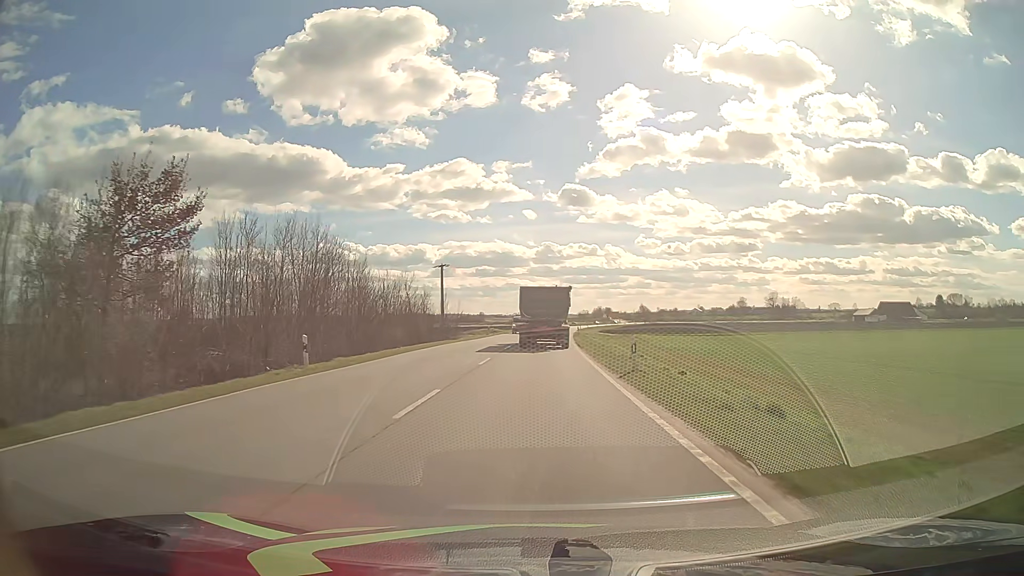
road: primary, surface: asphalt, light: Day
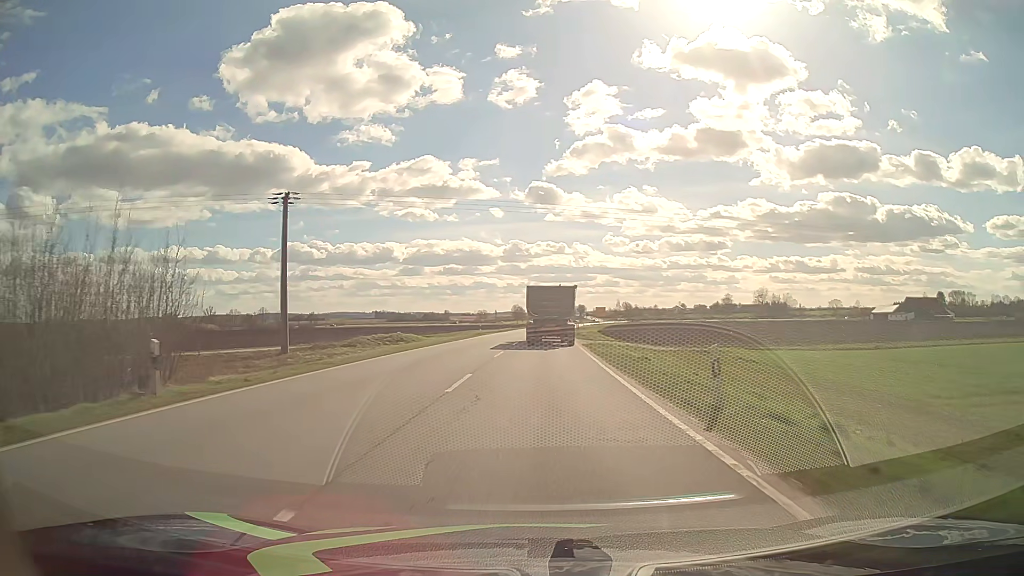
(+1.1, +56.7) m; +3°
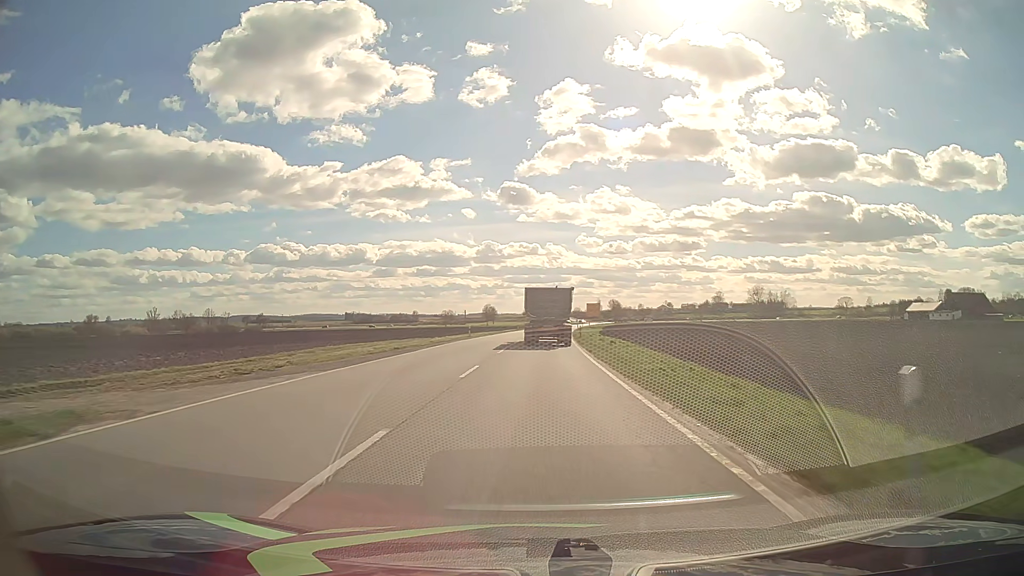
(+1.2, +56.5) m; +2°
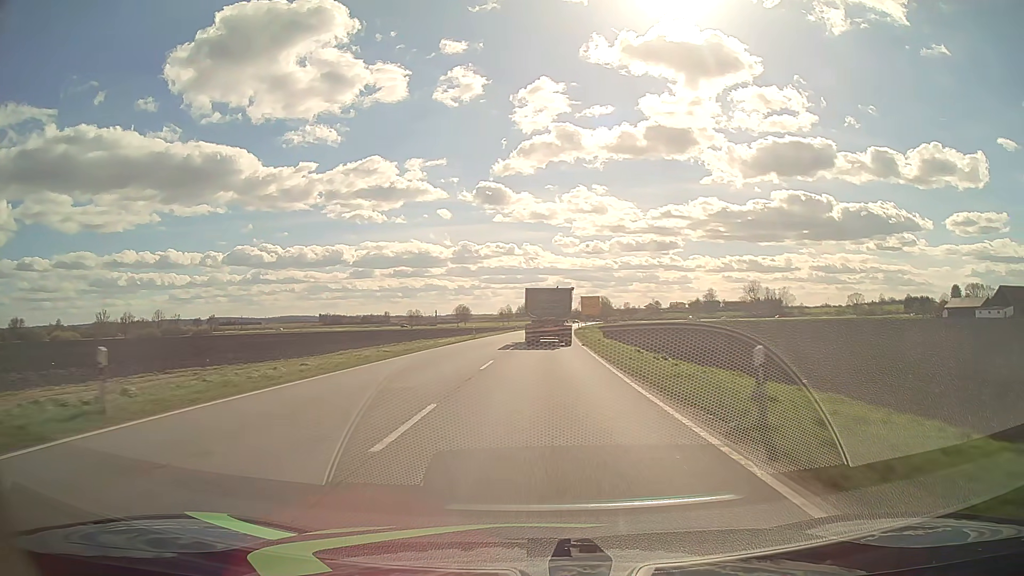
(+0.7, +45.5) m; +2°
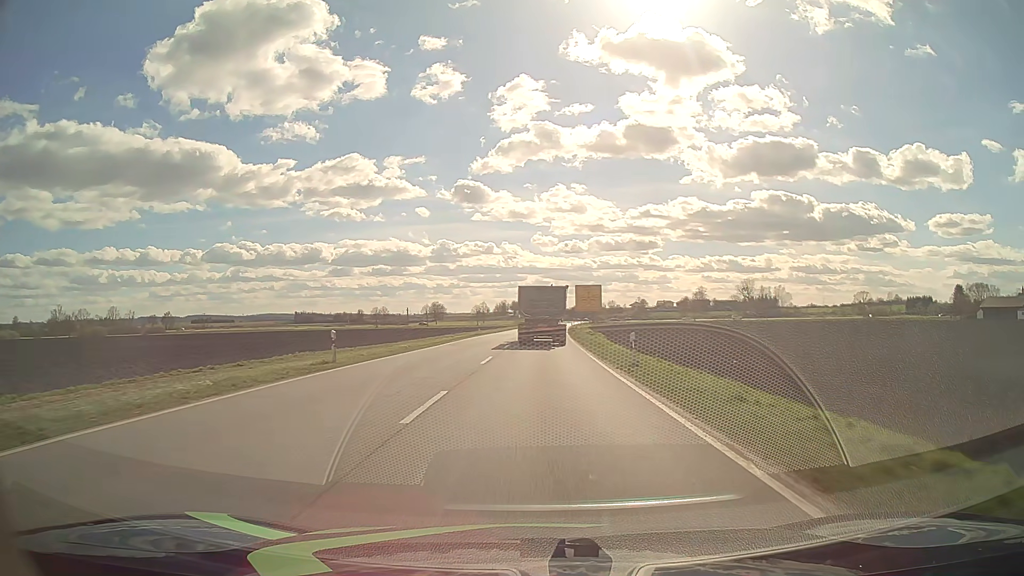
(+0.6, +34.2) m; +2°
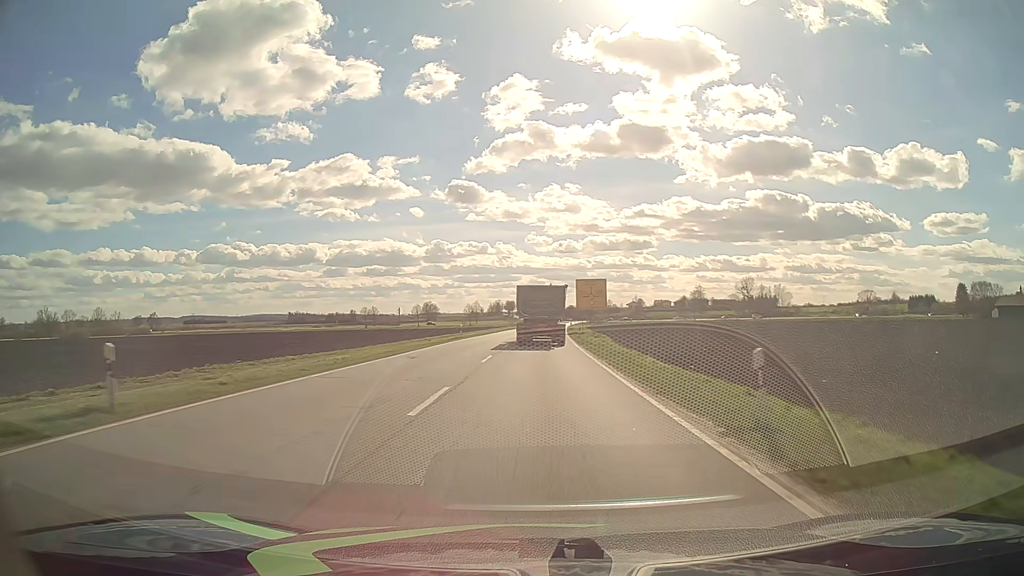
(0.0, +11.3) m; 0°
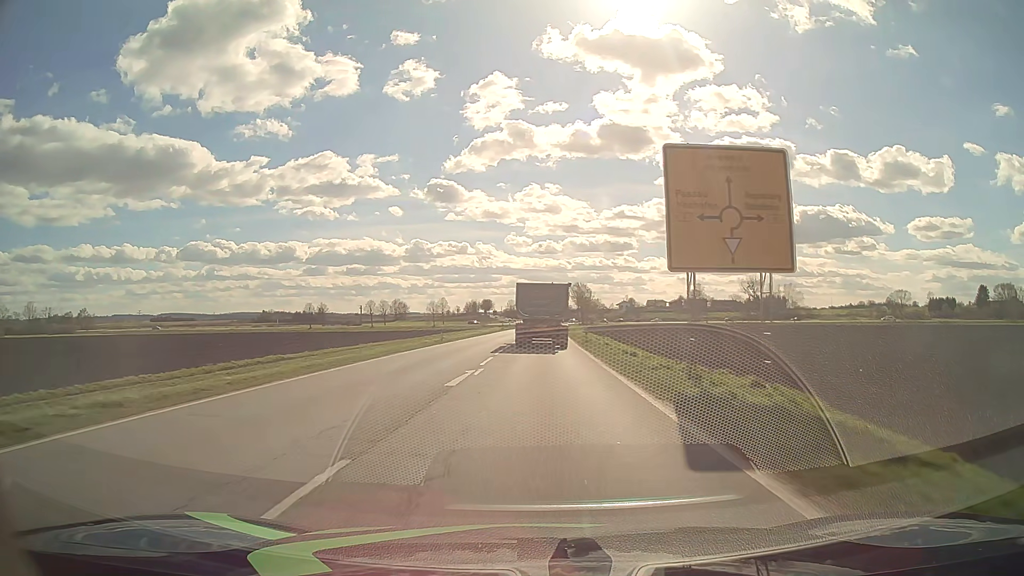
(+0.9, +55.1) m; +2°
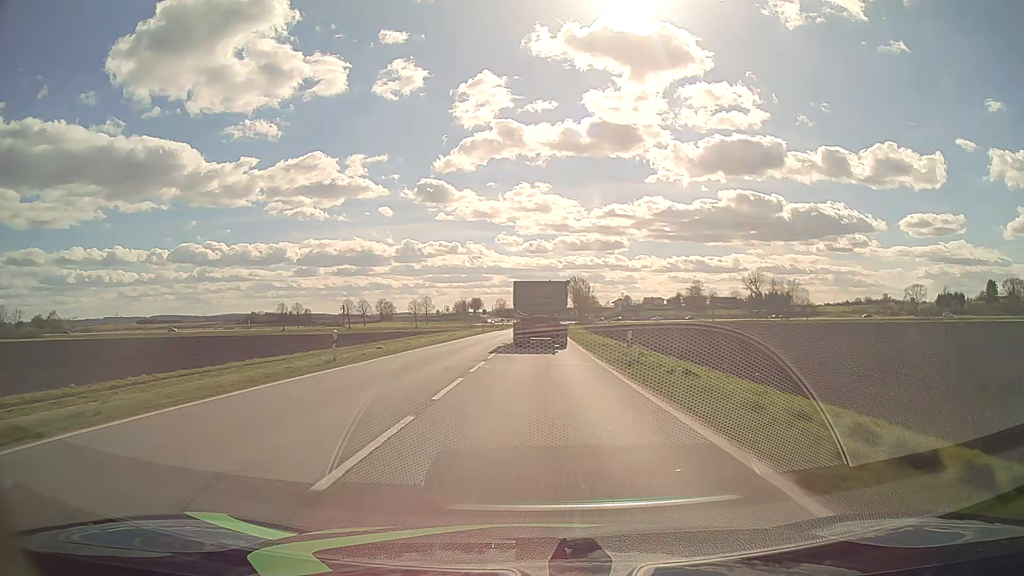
(+0.2, +21.2) m; 0°
(0, +10) (0, +20) (0, +30) (+1, +40) (+1, +50) (+1, +60) (+1, +70) (+2, +80) (+2, +90) (+2, +100) m
